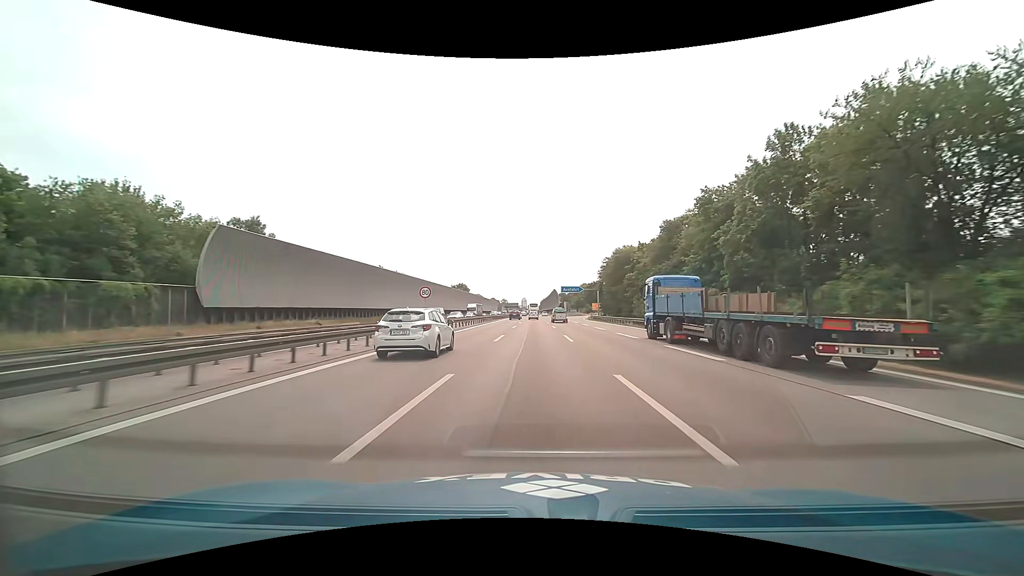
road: motorway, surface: asphalt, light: Day
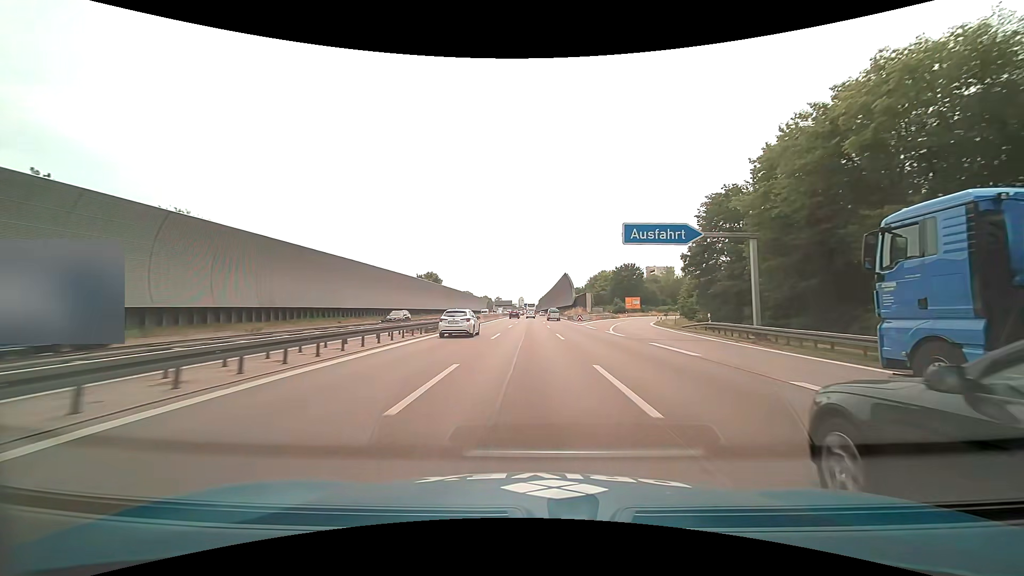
(+0.2, +70.4) m; 0°
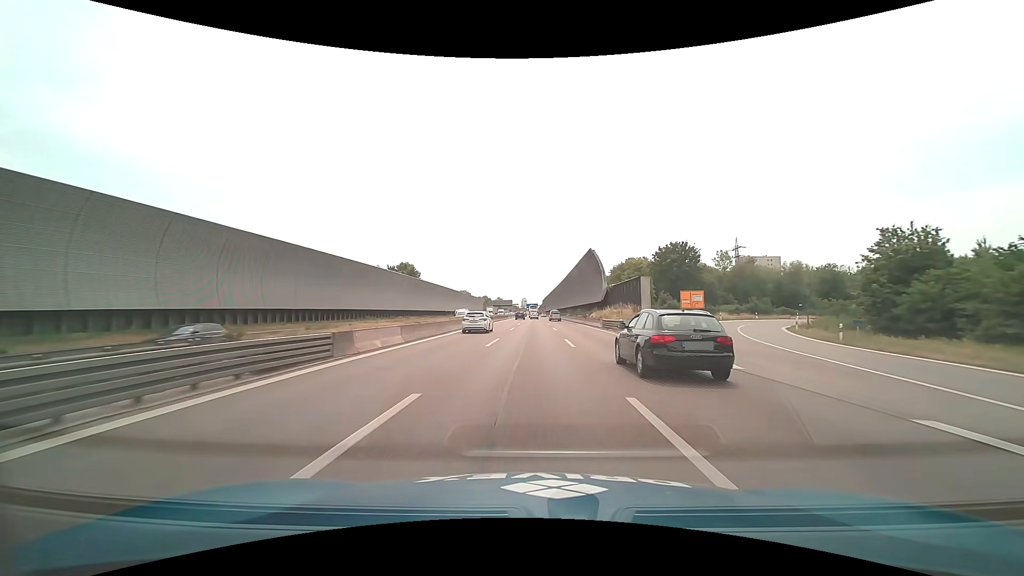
(-0.1, +40.1) m; 0°
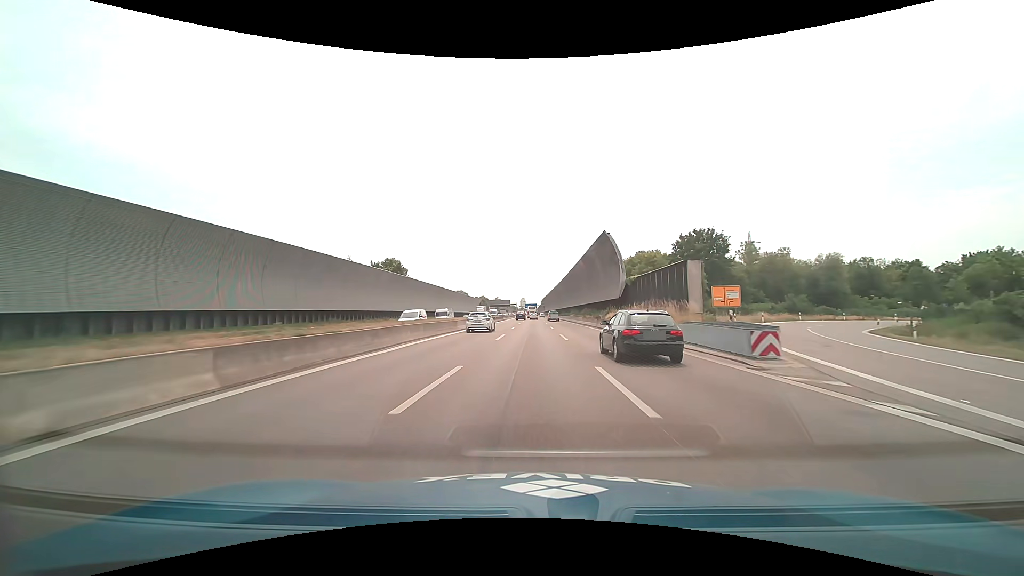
(0.0, +13.3) m; 0°
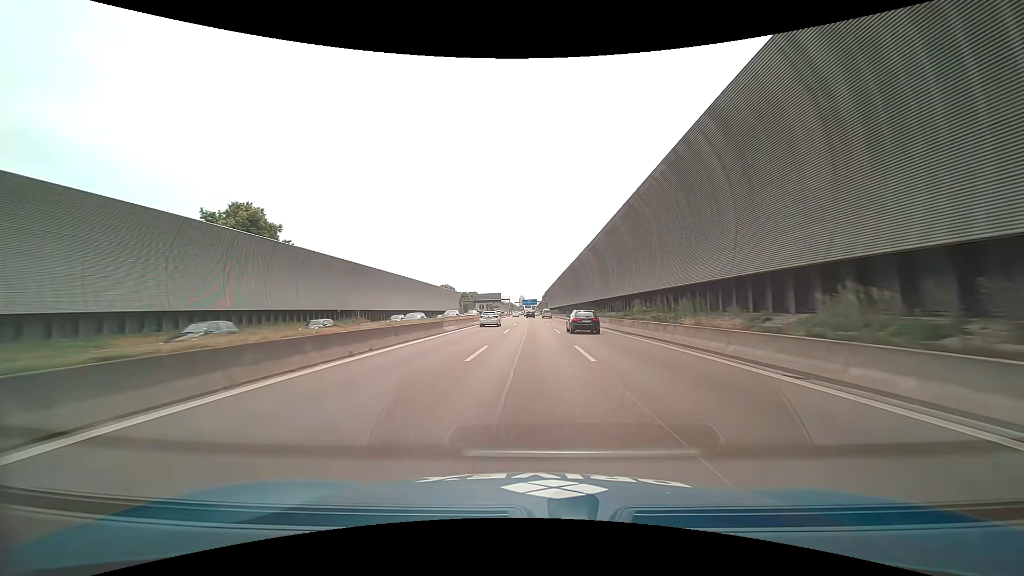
(+0.1, +65.9) m; 0°
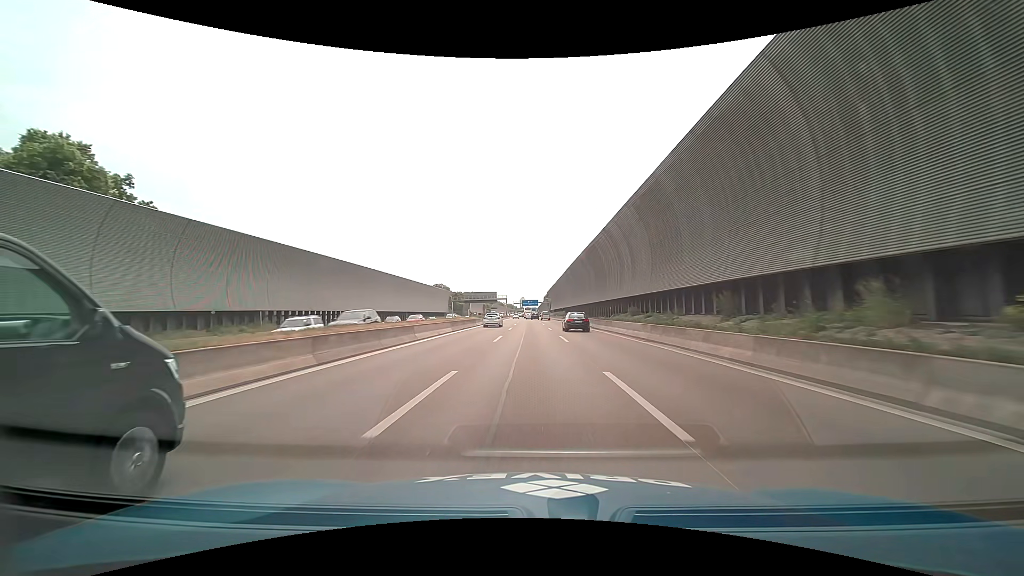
(-0.1, +26.2) m; 0°
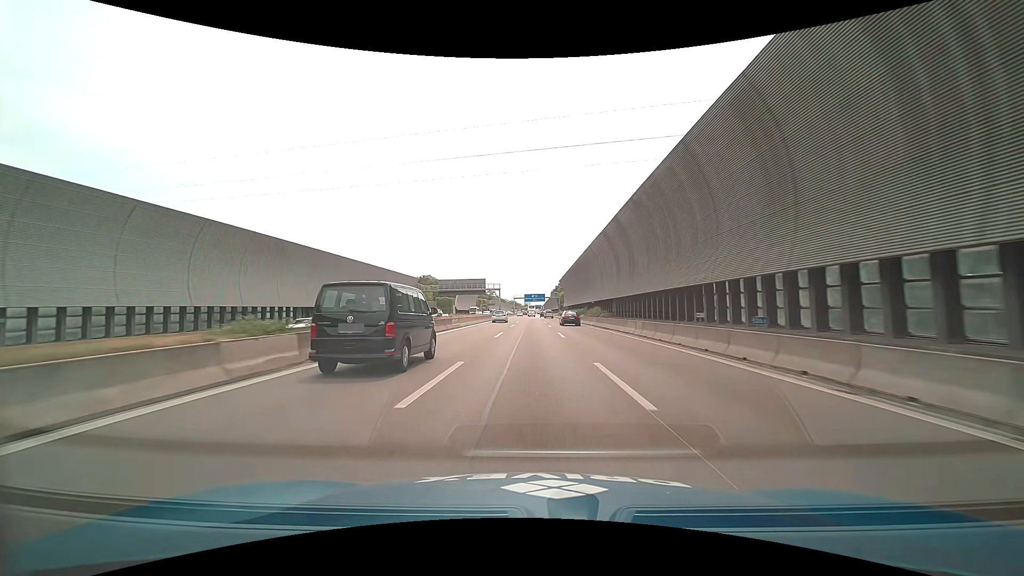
(-0.3, +52.1) m; -1°
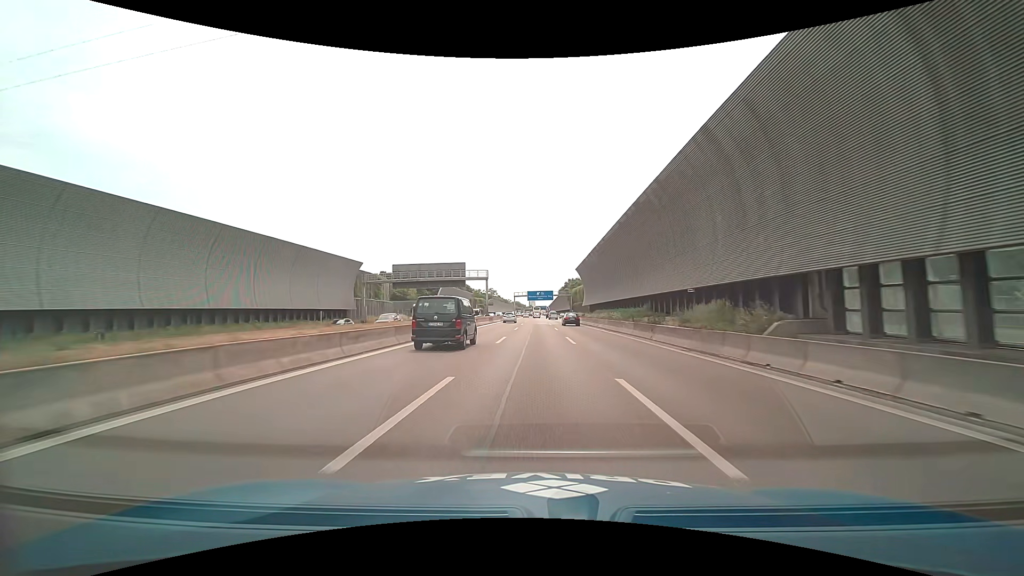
(0.0, +38.9) m; 0°
(0, +10) (0, +20) (0, +30) (0, +40) (0, +50) (0, +60) (0, +70) (0, +80) (0, +90) (0, +100) m
